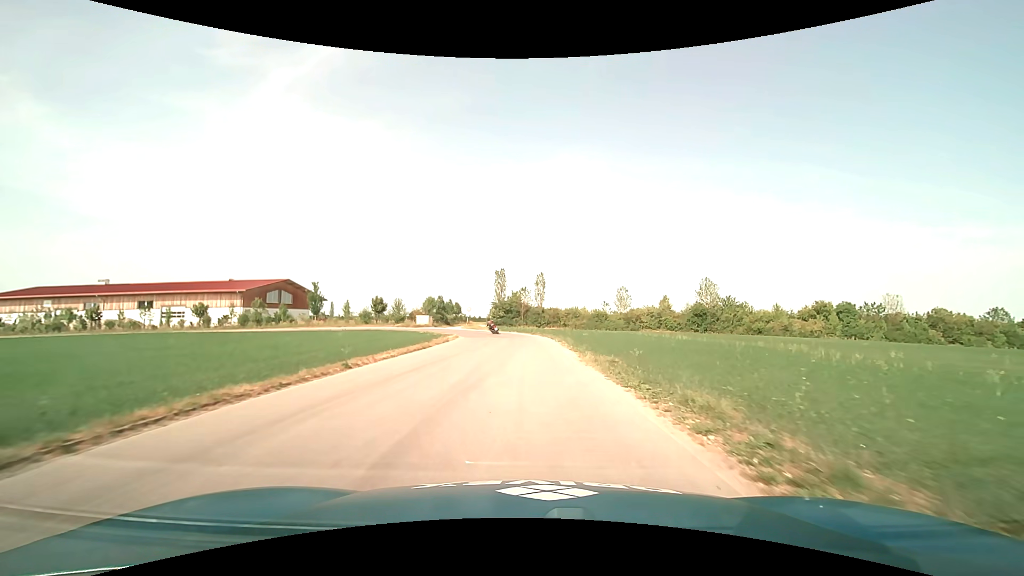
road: service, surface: asphalt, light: Day
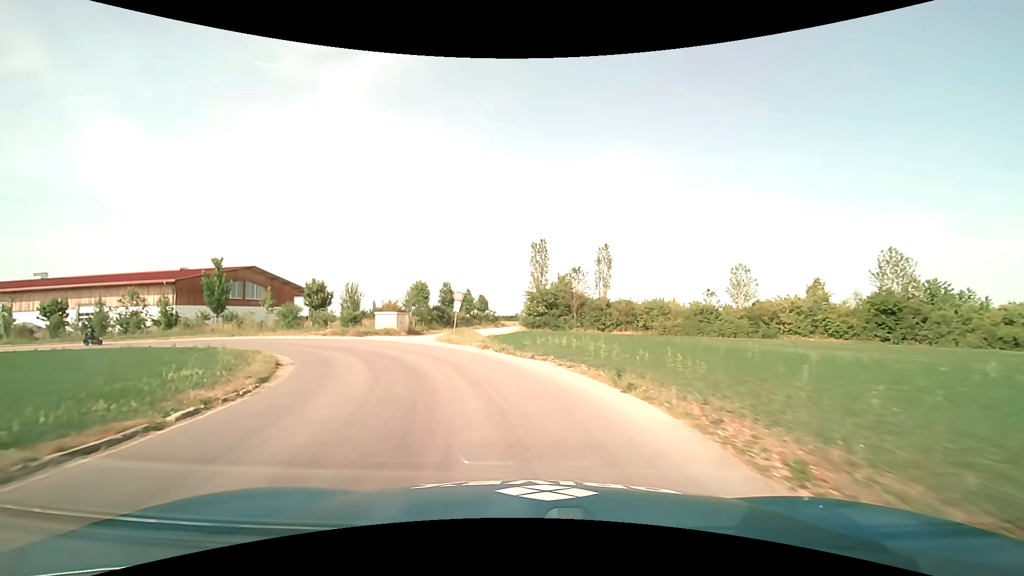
(-0.2, +36.1) m; -5°
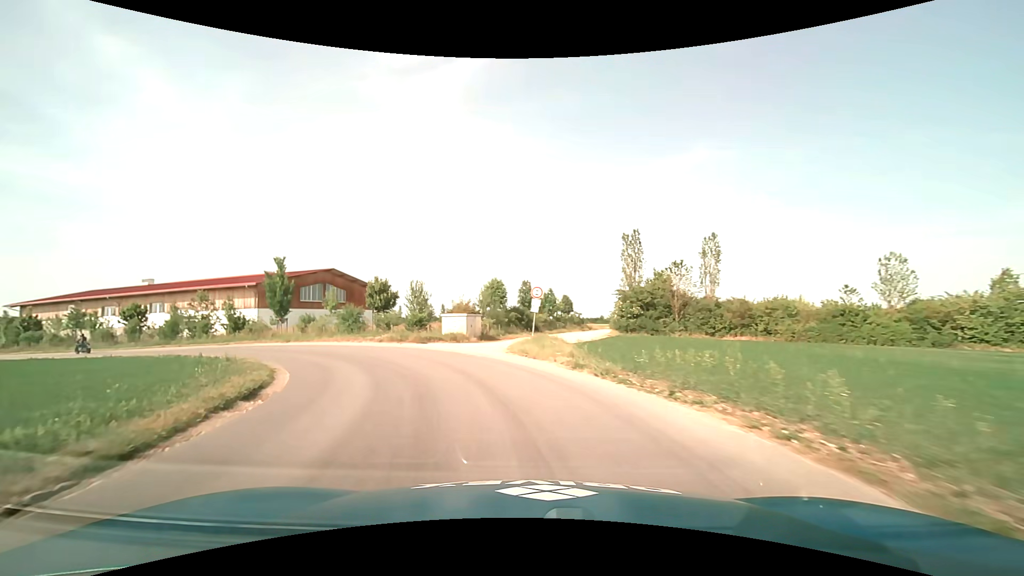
(-0.5, +7.0) m; -9°
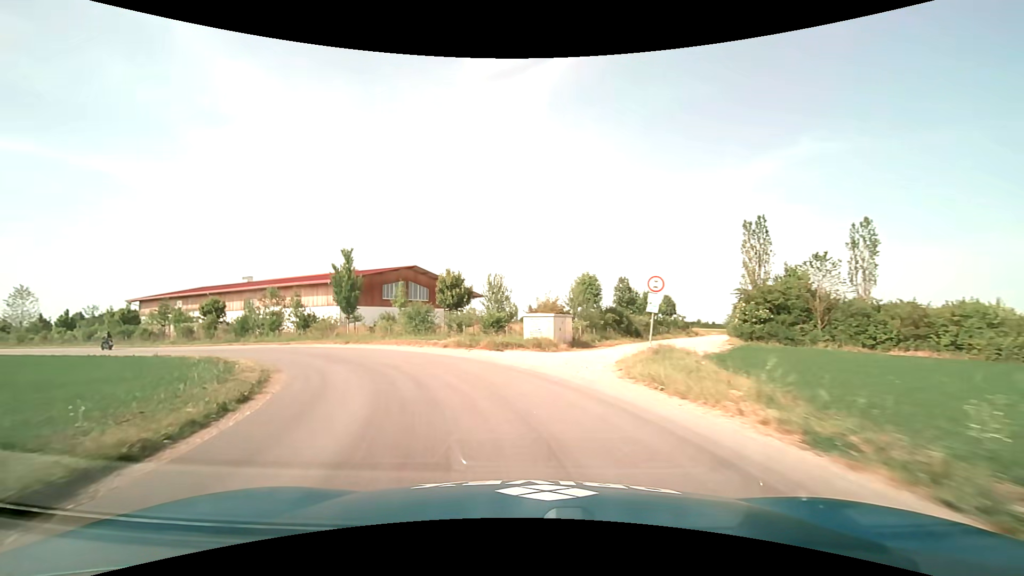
(-0.6, +6.9) m; -10°
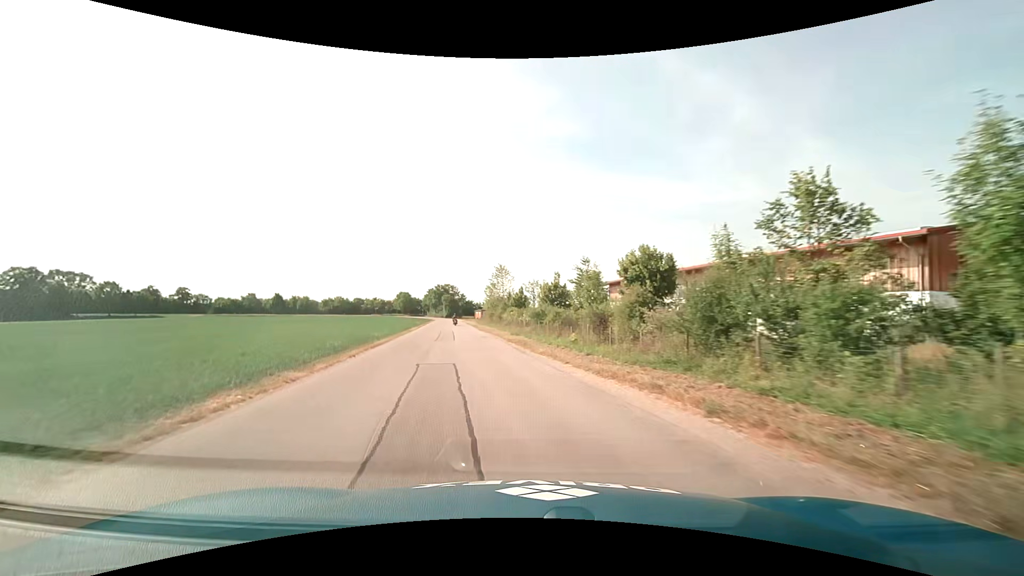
(-16.5, +31.4) m; -52°
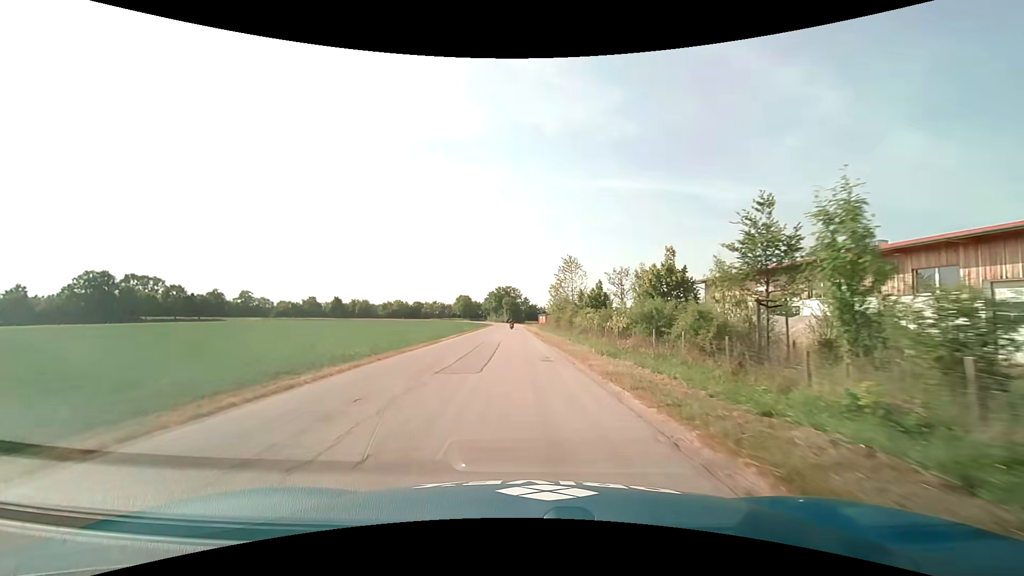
(-1.2, +16.2) m; -7°
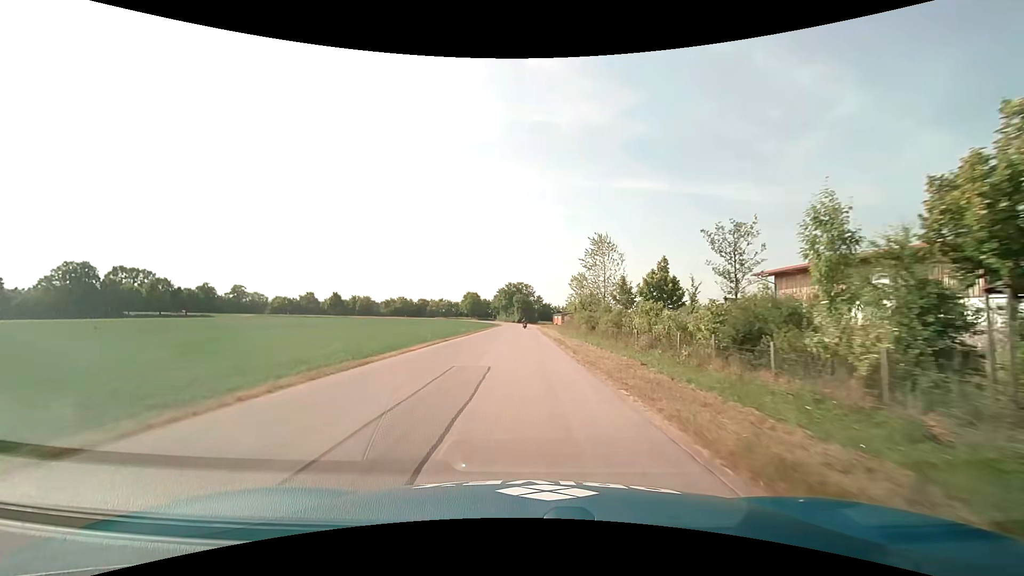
(-0.5, +17.1) m; -2°
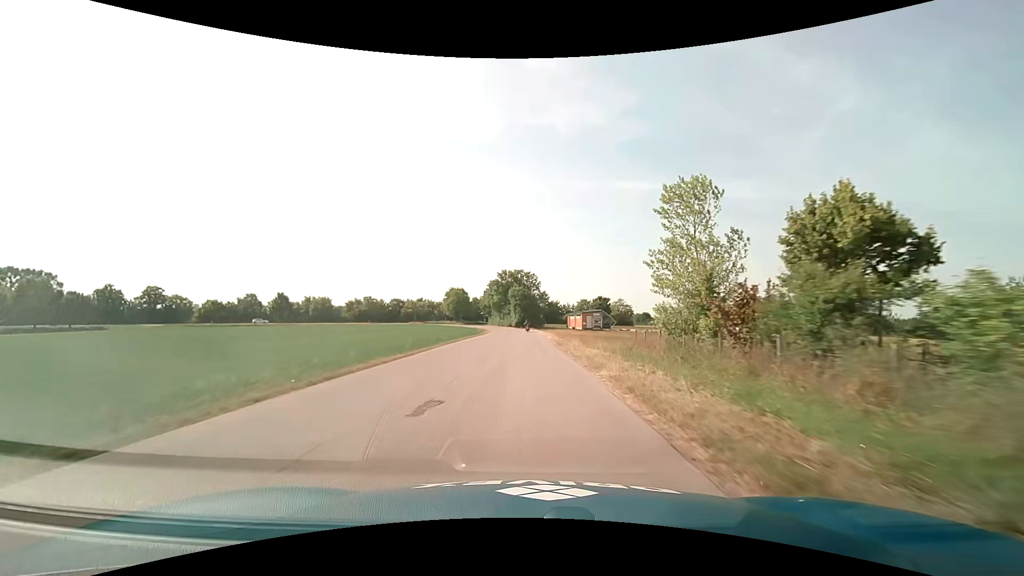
(-0.4, +46.3) m; -1°
(0, +10) (0, +20) (0, +30) (0, +40) (0, +50) (-1, +60) (-1, +70) (-2, +80) (-3, +90) (-5, +100) m
